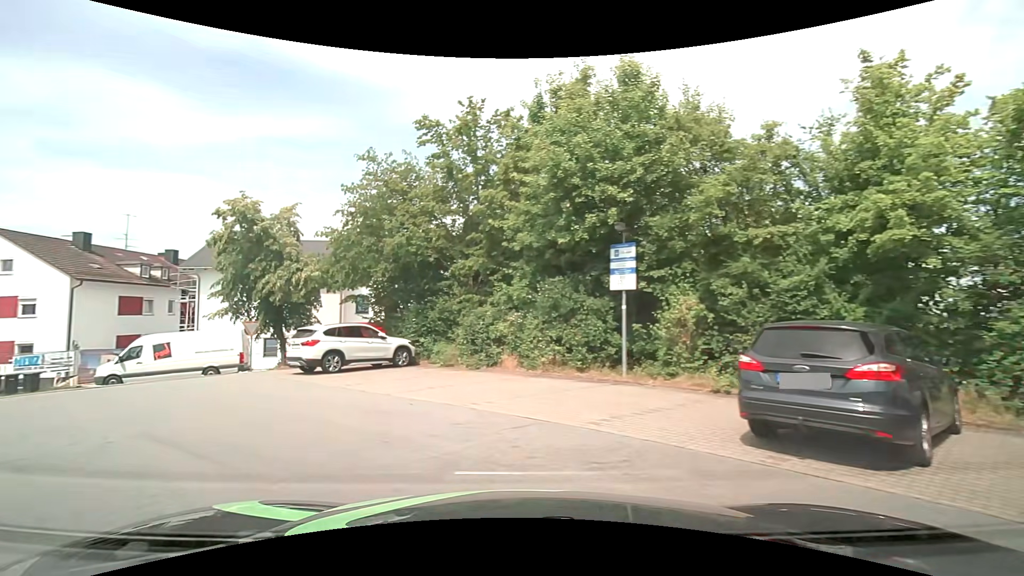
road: service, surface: asphalt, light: Day
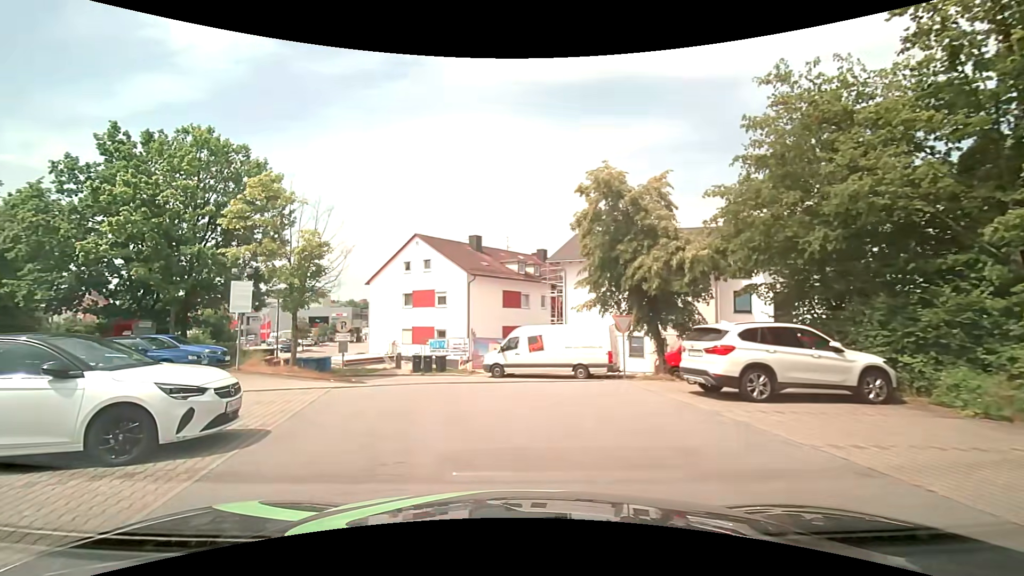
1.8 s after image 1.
(-2.5, +5.8) m; -39°
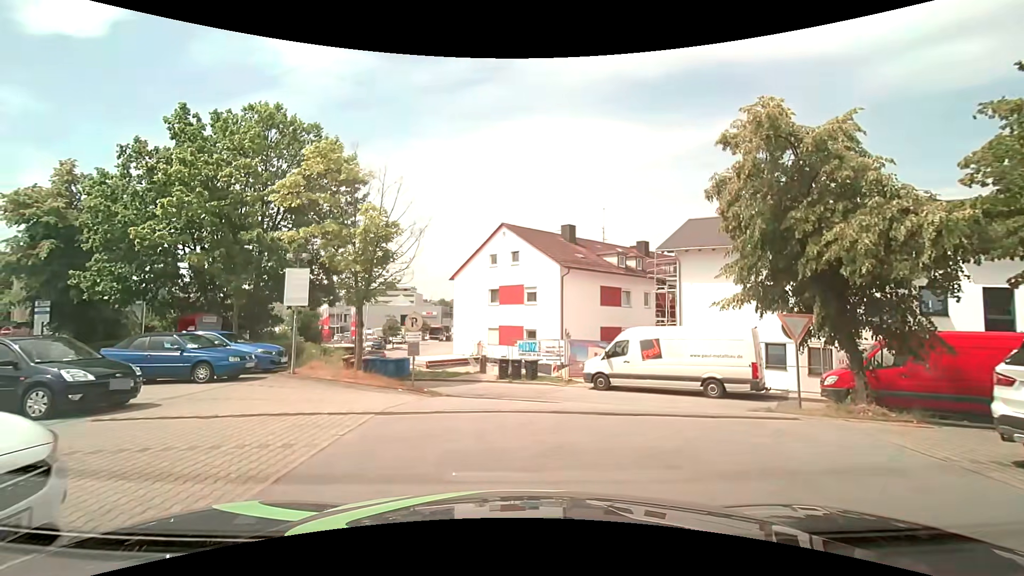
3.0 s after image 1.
(-0.6, +4.5) m; -13°
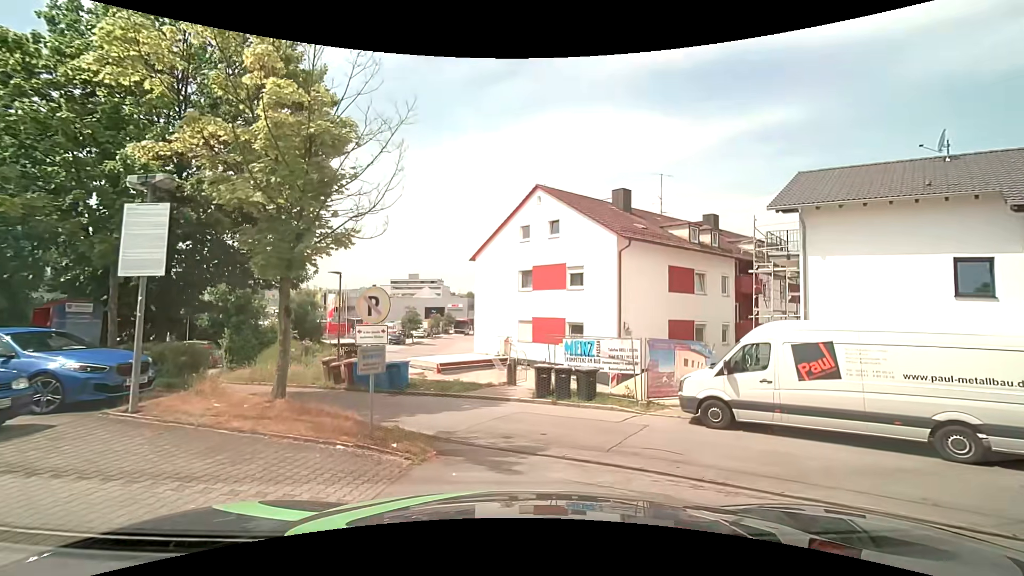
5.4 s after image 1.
(-0.3, +8.4) m; -2°
